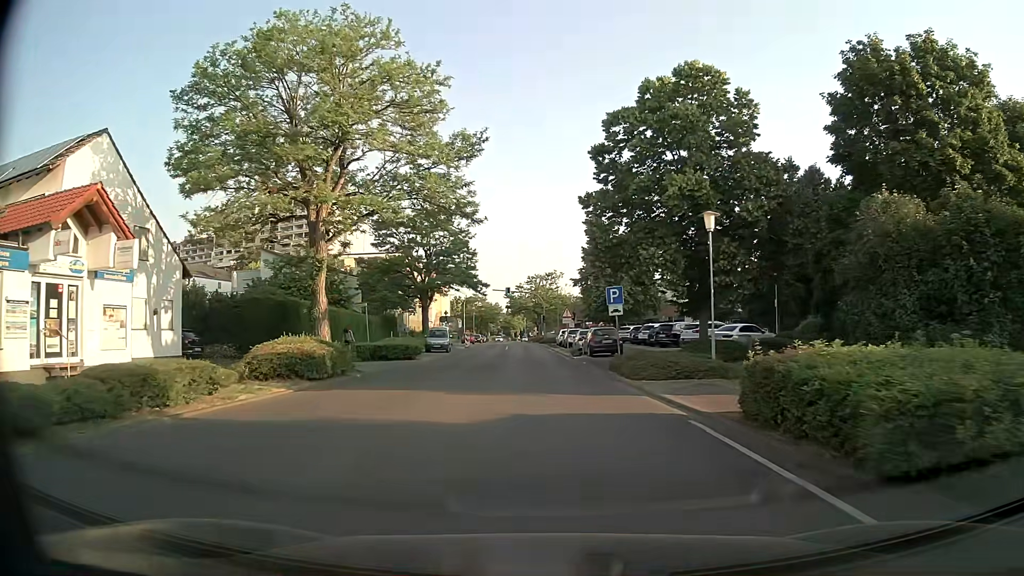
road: tertiary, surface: asphalt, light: Day
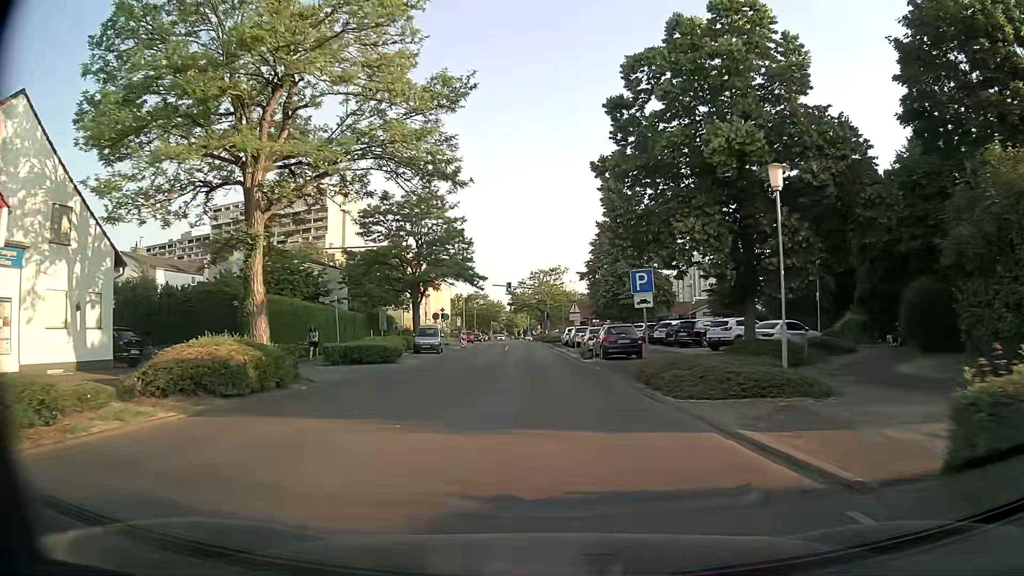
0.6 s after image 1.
(0.0, +5.7) m; -1°
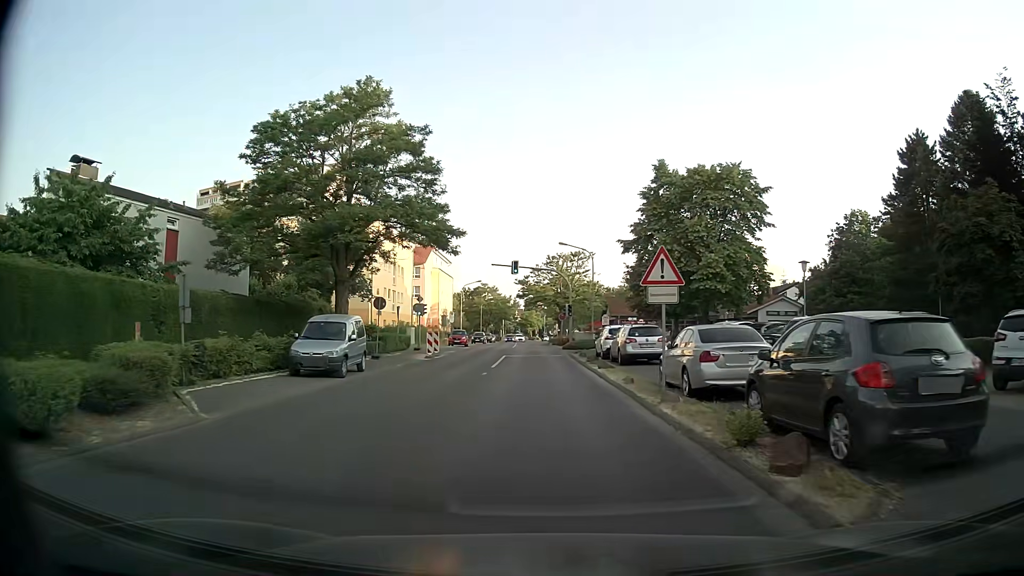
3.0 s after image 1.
(-0.3, +22.8) m; -1°
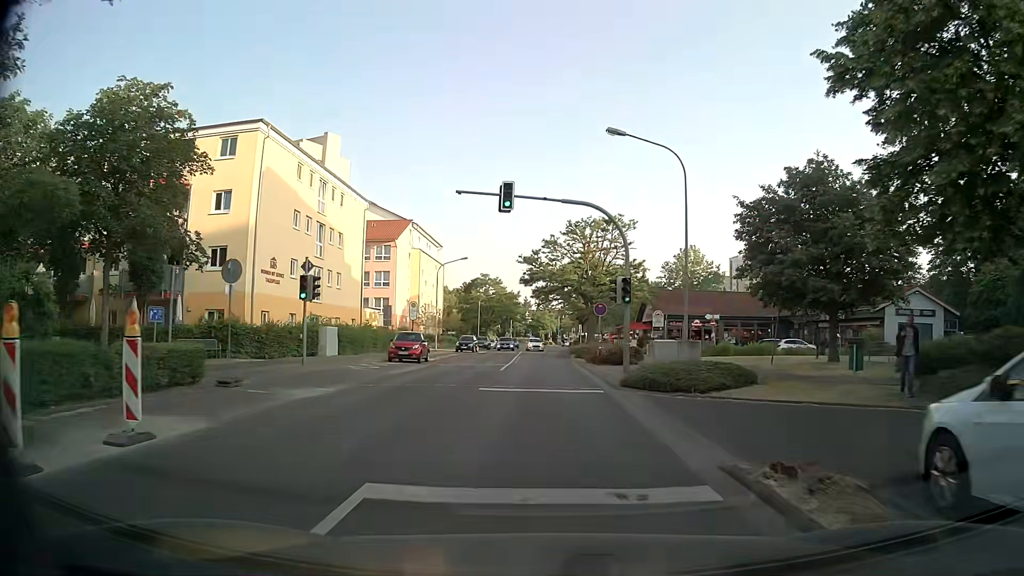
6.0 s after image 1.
(-0.6, +28.6) m; -1°
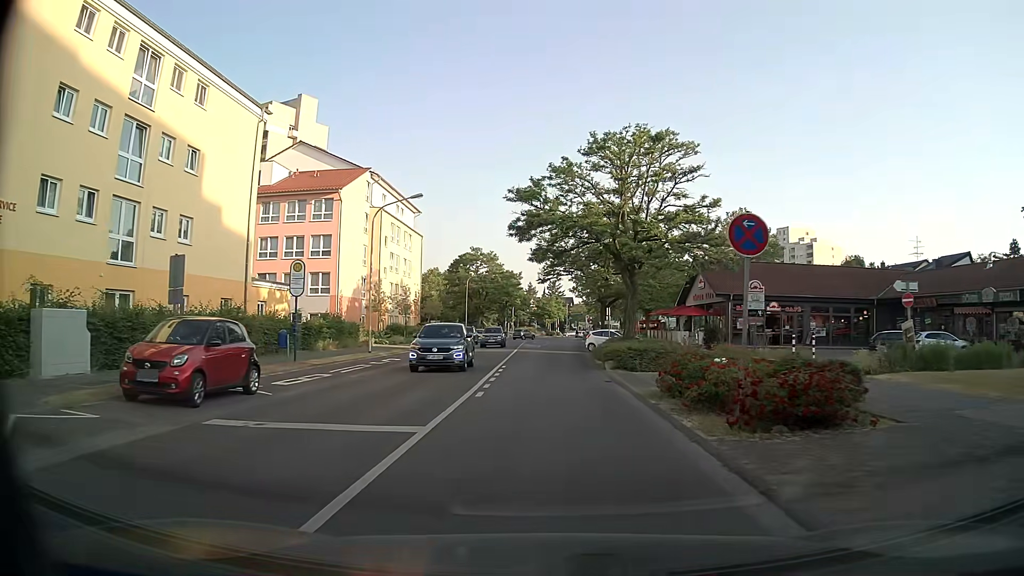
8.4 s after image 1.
(-0.2, +22.8) m; -1°
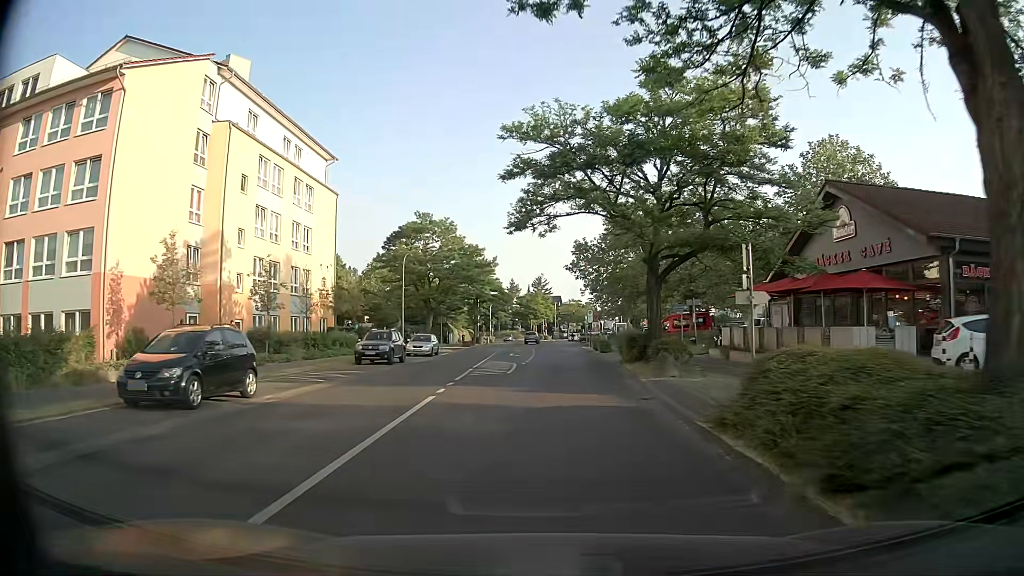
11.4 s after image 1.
(+0.2, +29.0) m; +1°
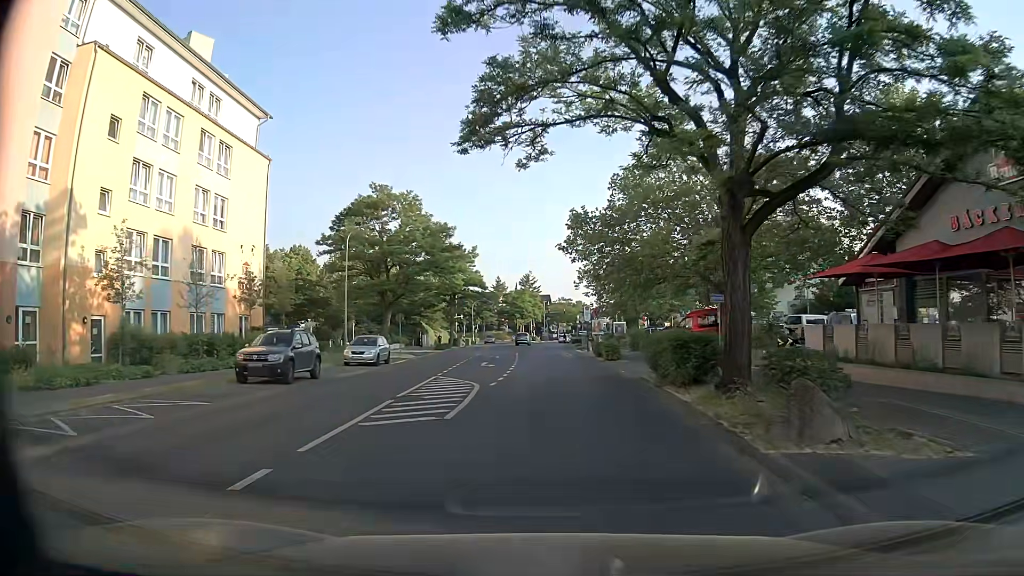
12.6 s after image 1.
(0.0, +11.8) m; +1°
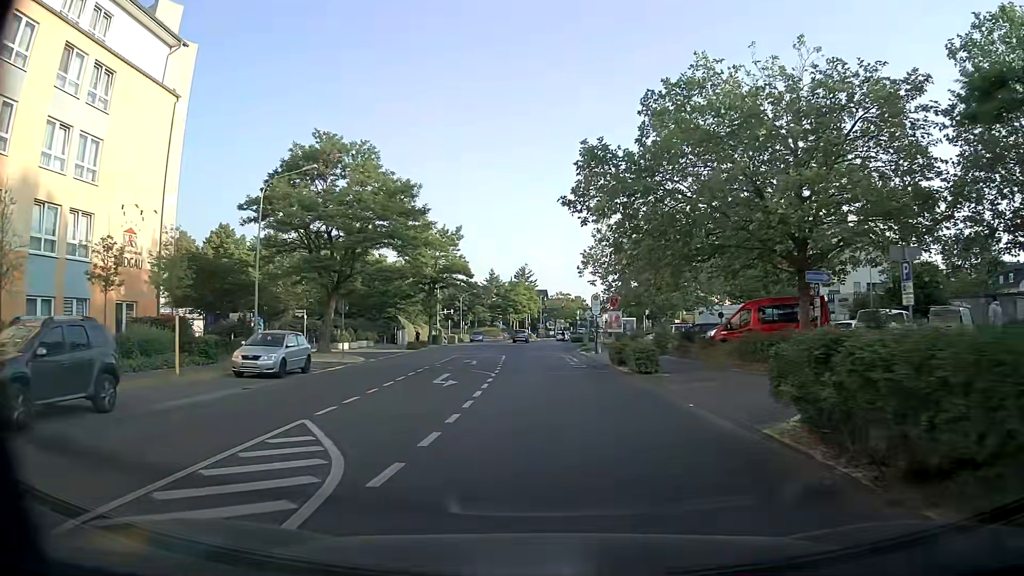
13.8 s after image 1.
(0.0, +11.9) m; 0°
(0, +10) (0, +20) (0, +30) (0, +40) (0, +50) (0, +60) (0, +70) (+1, +80) (+1, +90) (+2, +100) m
